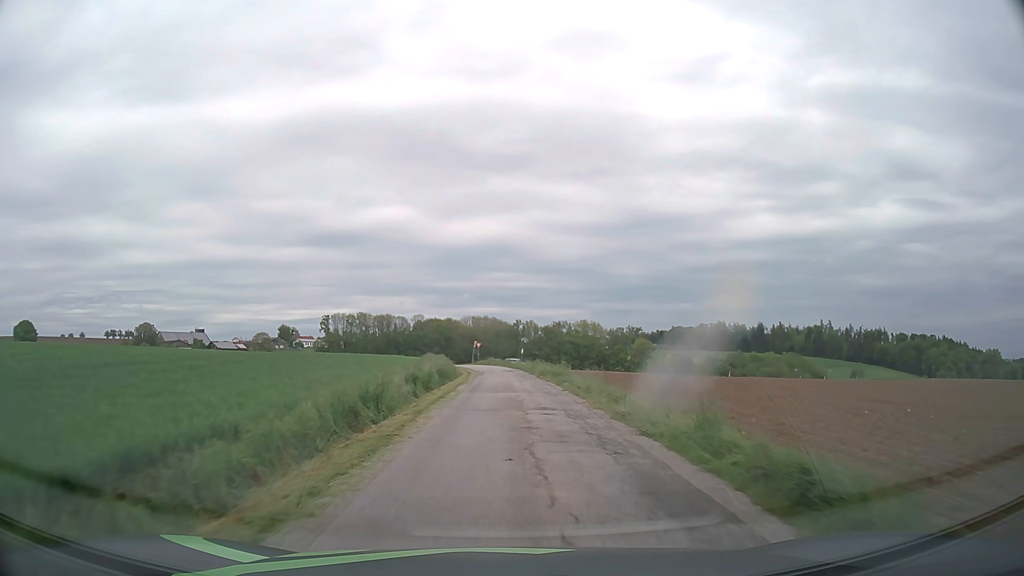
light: Day
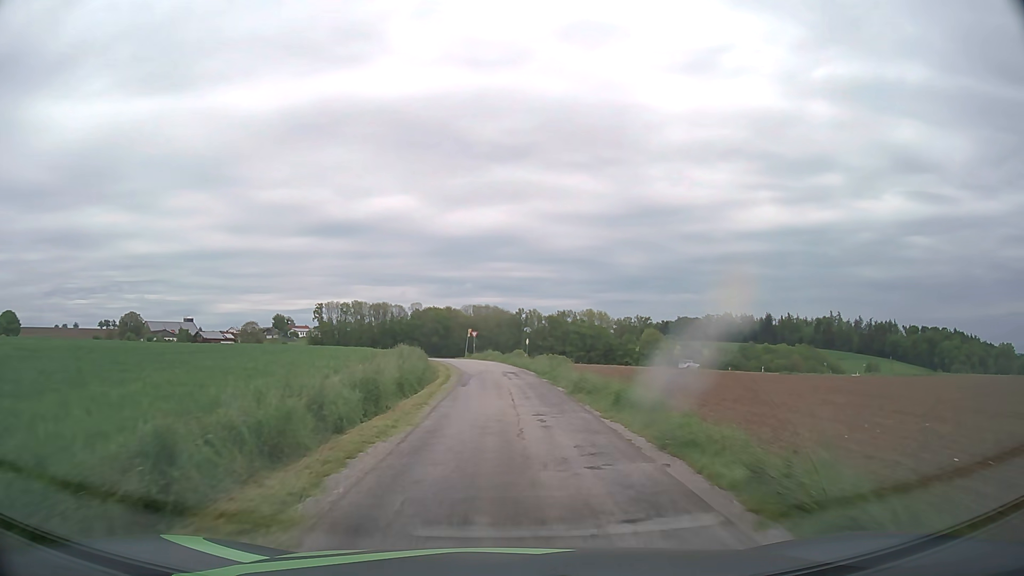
(0.0, +17.4) m; 0°
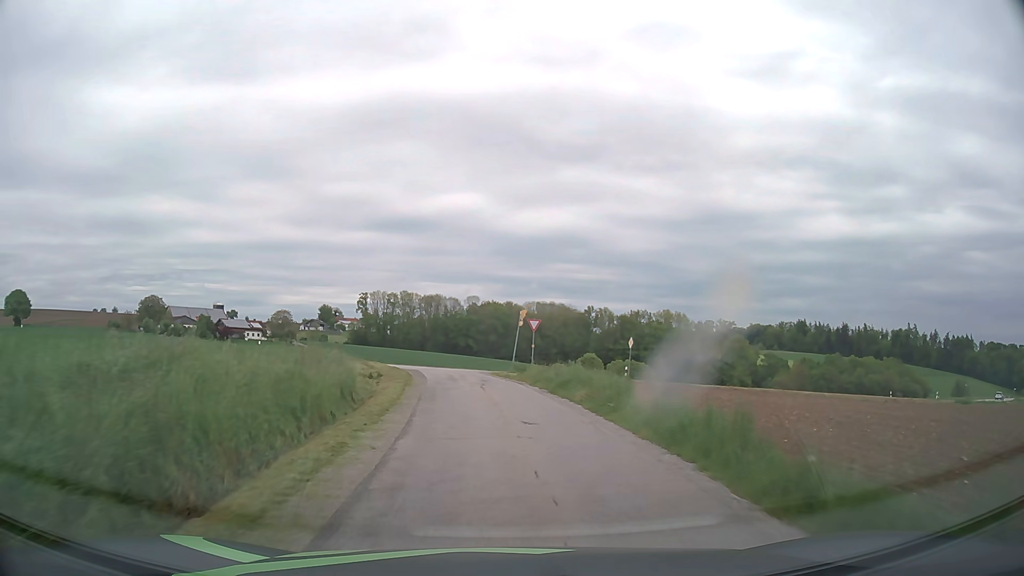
(-1.4, +38.8) m; -5°
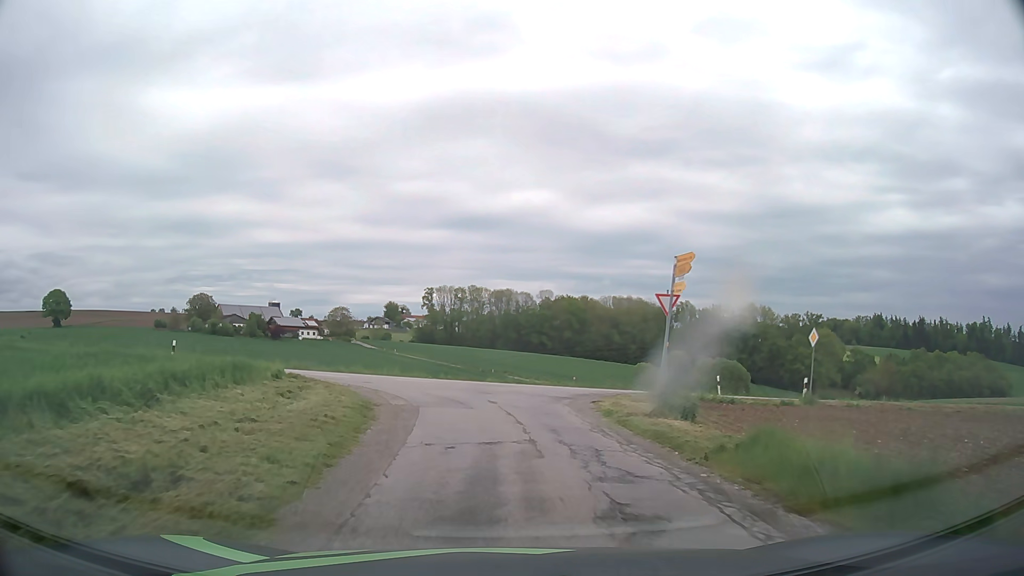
(-0.9, +19.5) m; -6°
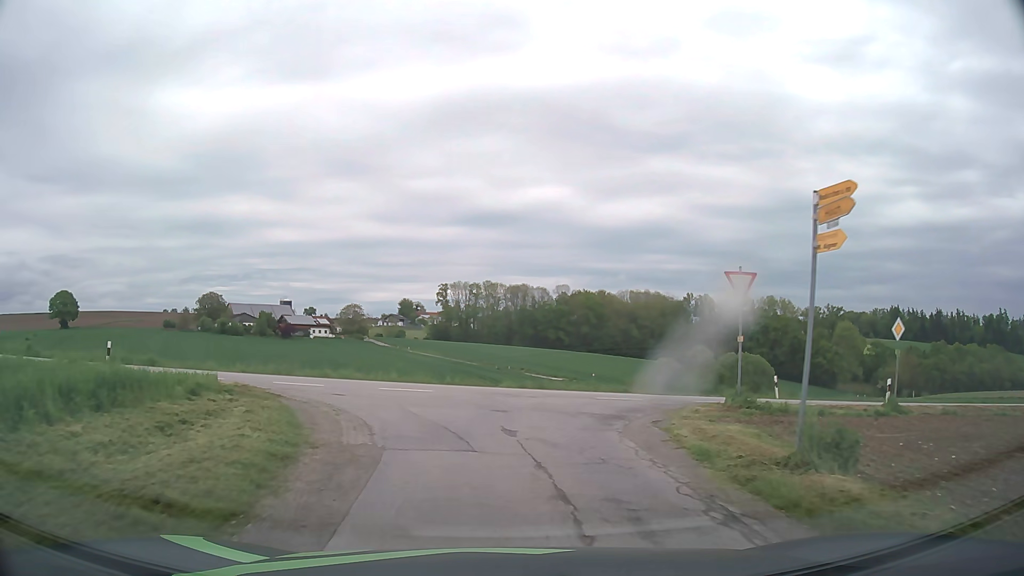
(-0.1, +5.5) m; -1°
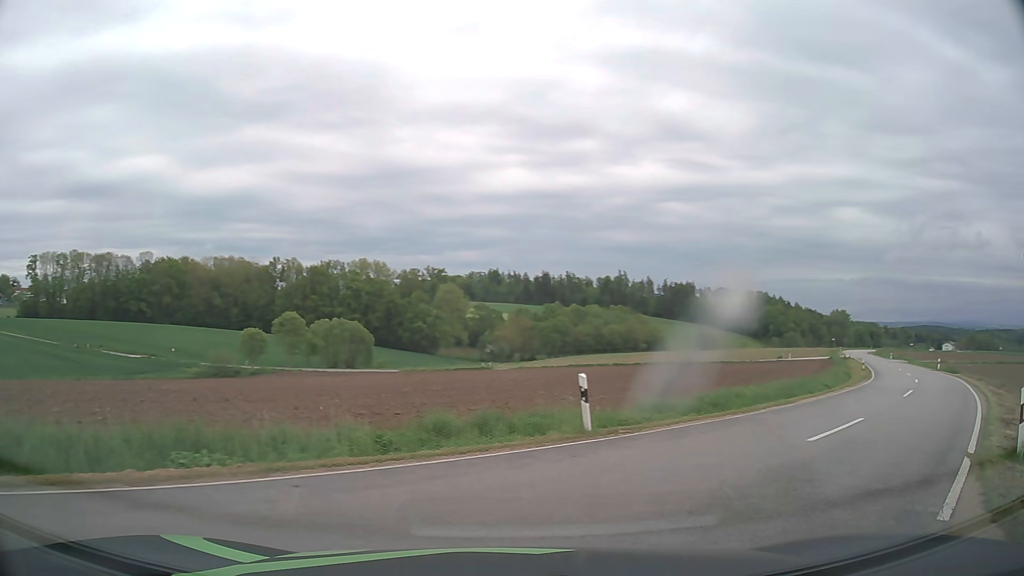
(+2.6, +18.5) m; +35°
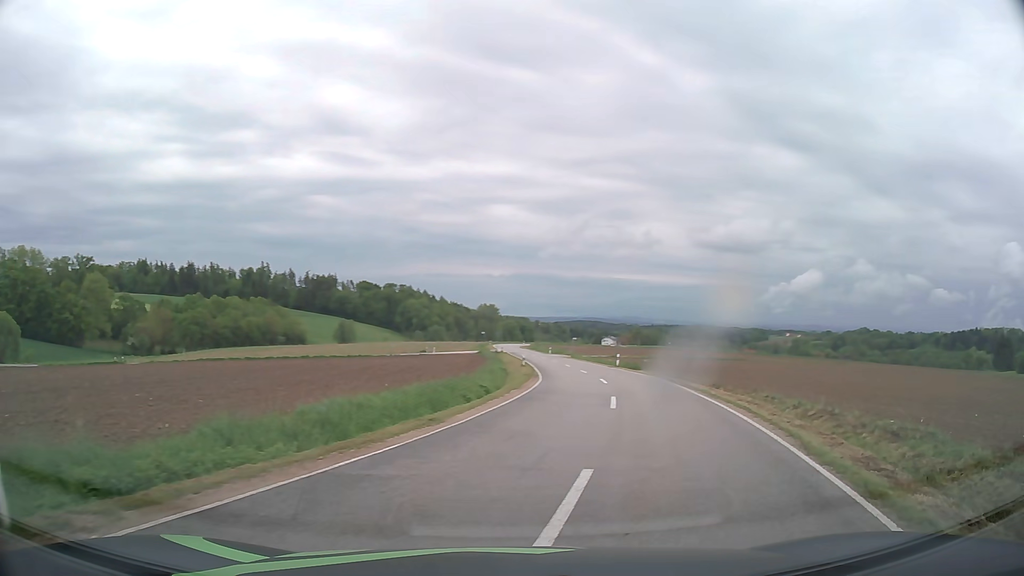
(+1.6, +6.7) m; +30°
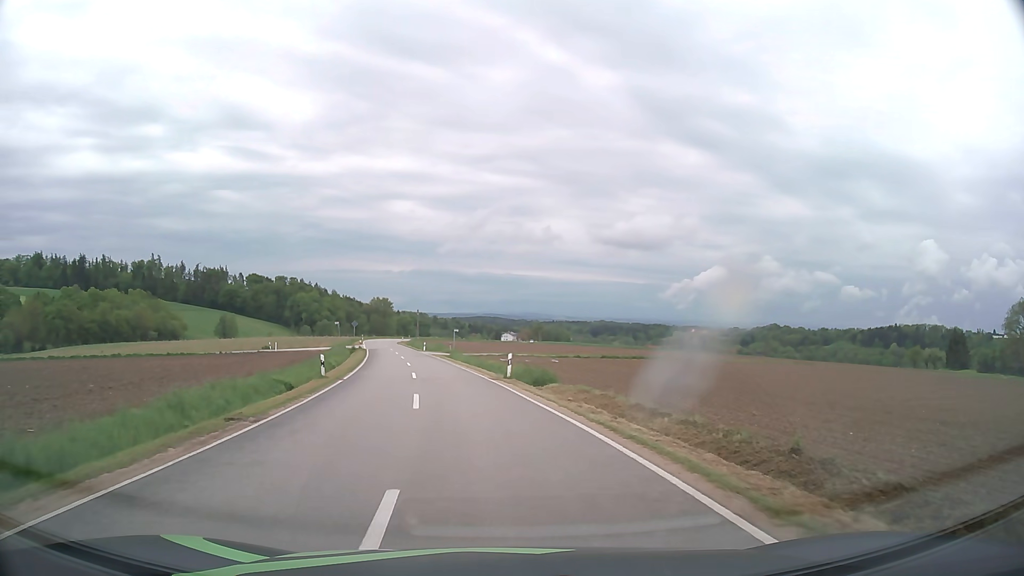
(+4.5, +25.7) m; +9°
